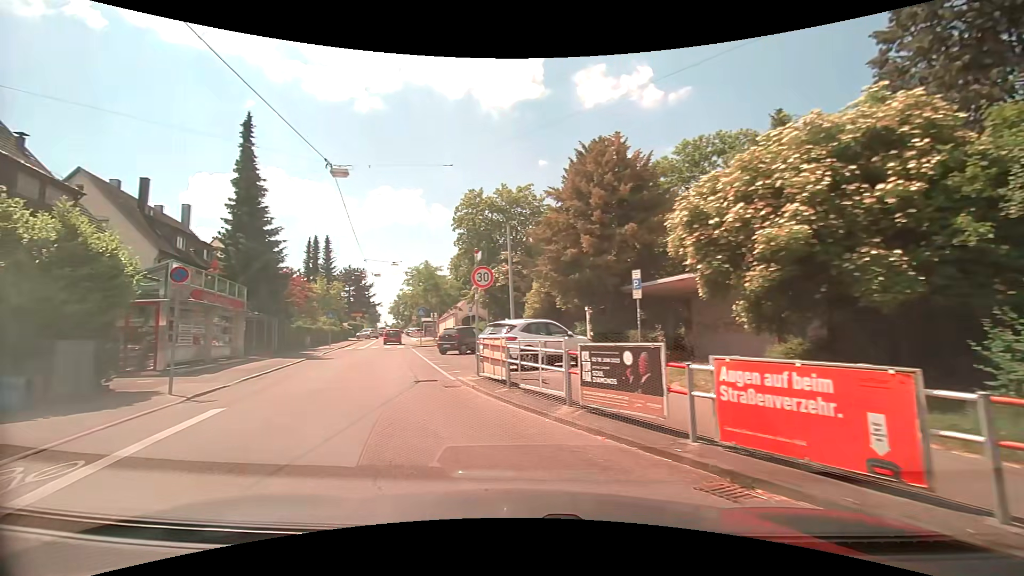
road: tertiary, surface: asphalt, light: Day
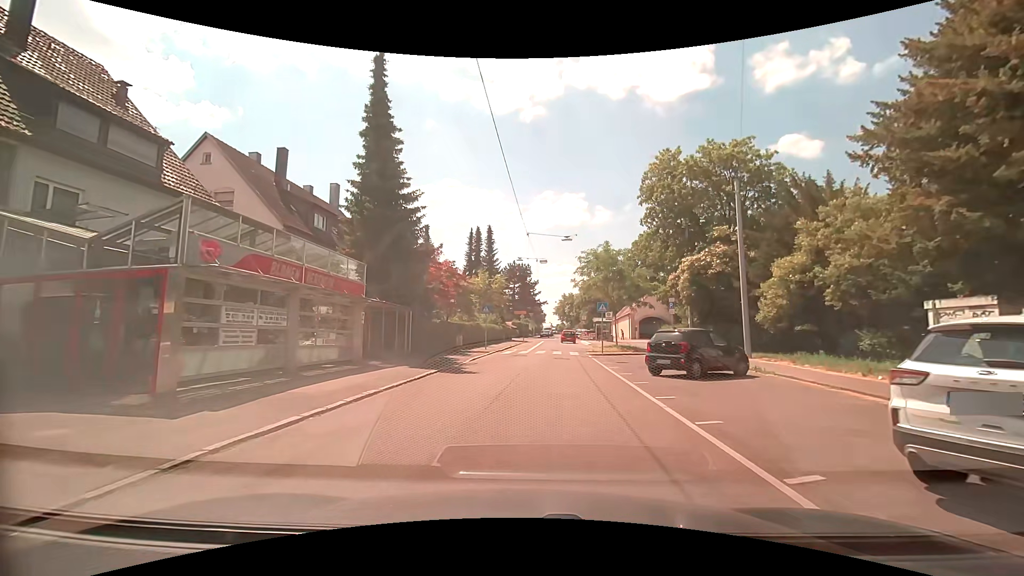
(-2.7, +10.9) m; -19°
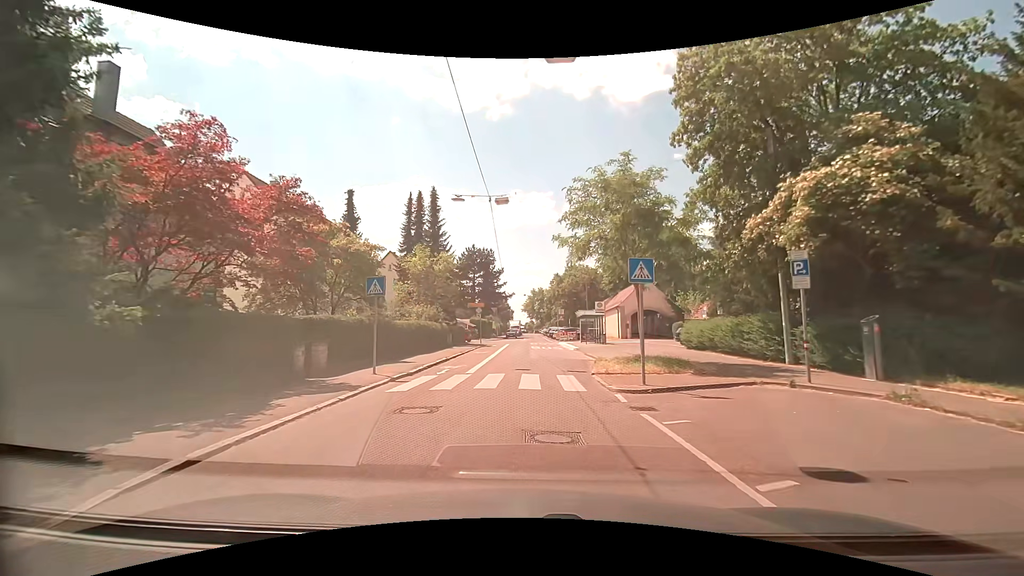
(+1.1, +17.8) m; +4°
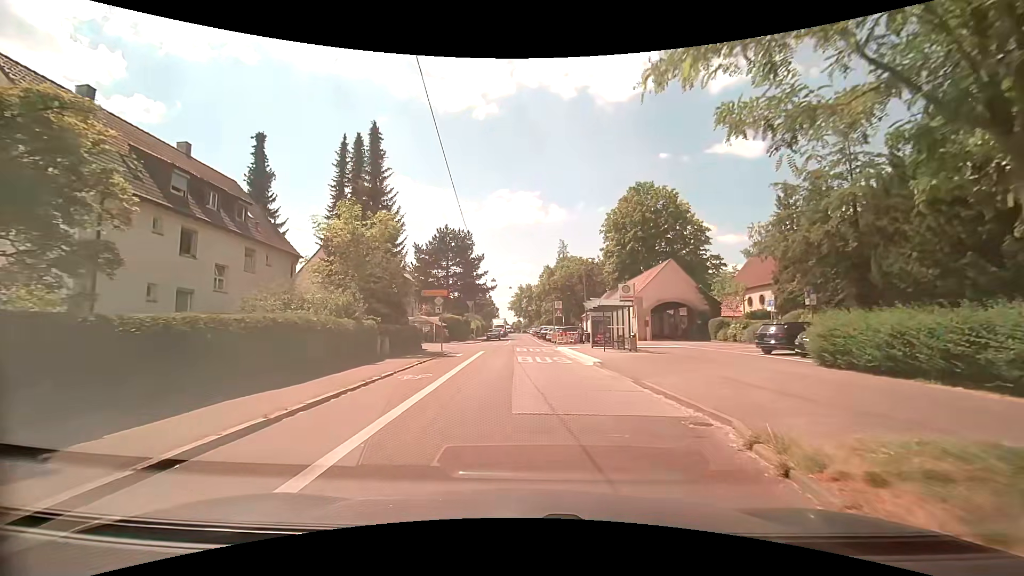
(+0.4, +15.3) m; +1°
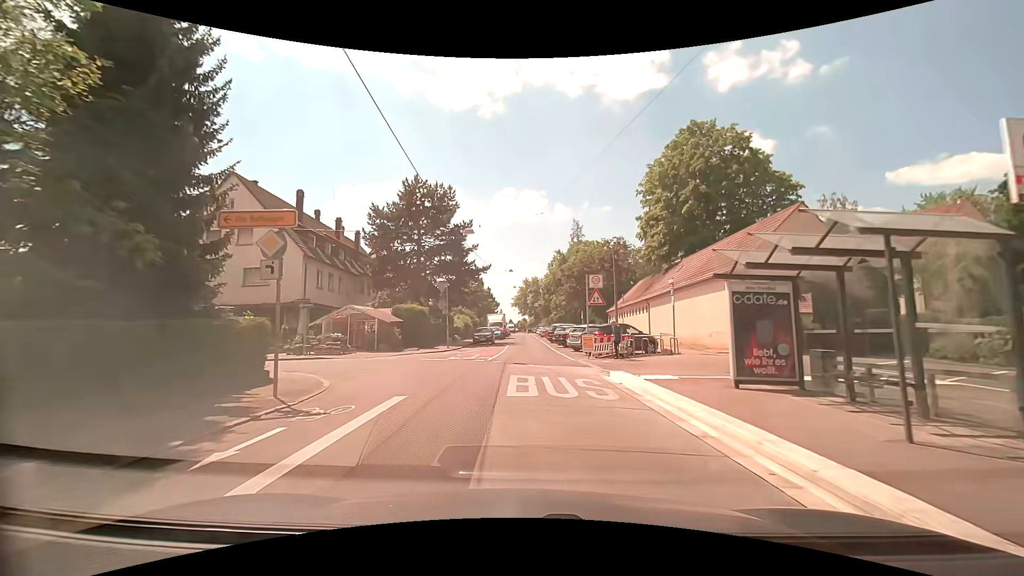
(+0.2, +20.6) m; +1°
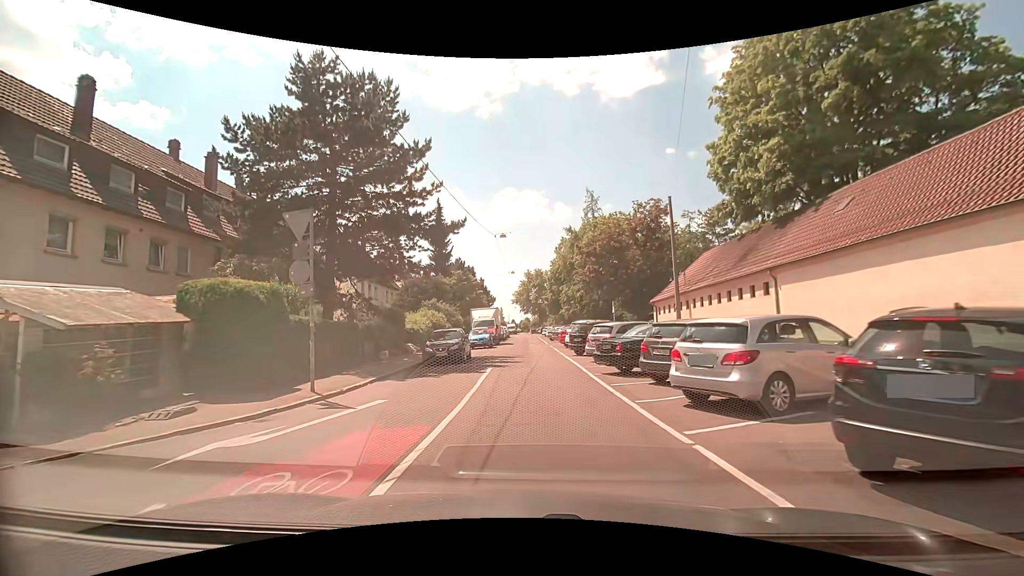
(-0.4, +20.5) m; -1°
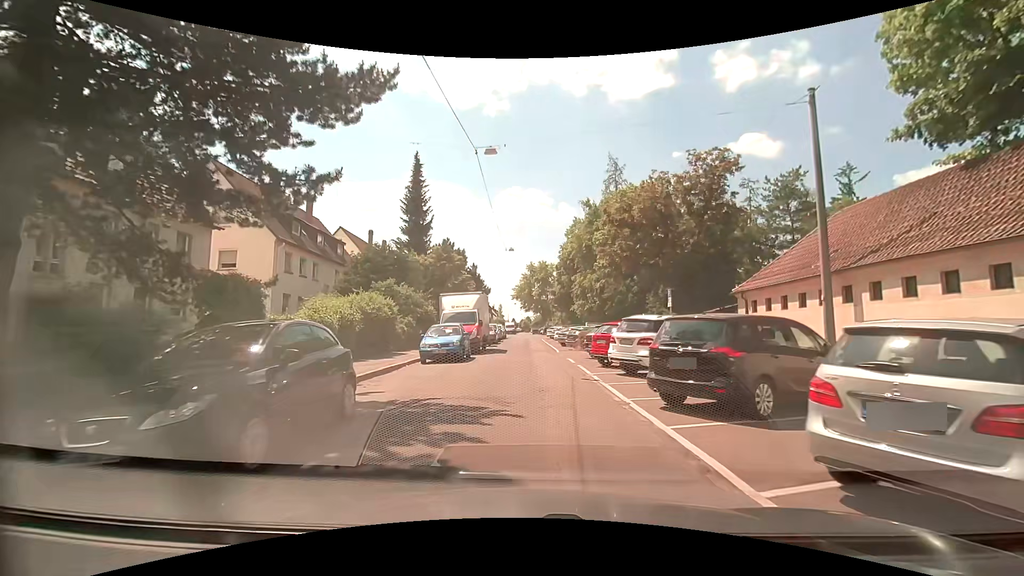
(-0.3, +15.6) m; 0°
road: residential
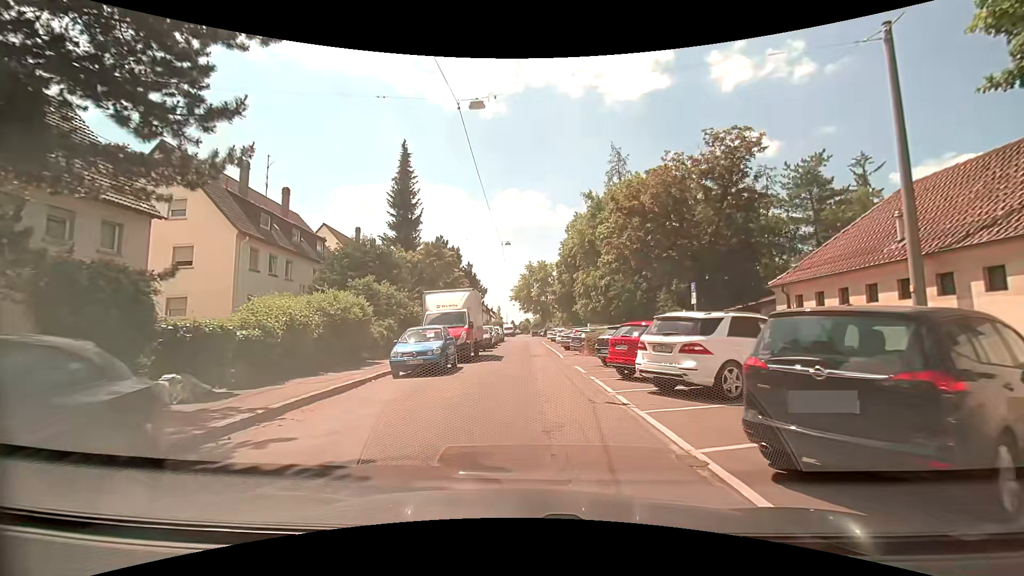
(0.0, +3.9) m; -1°
